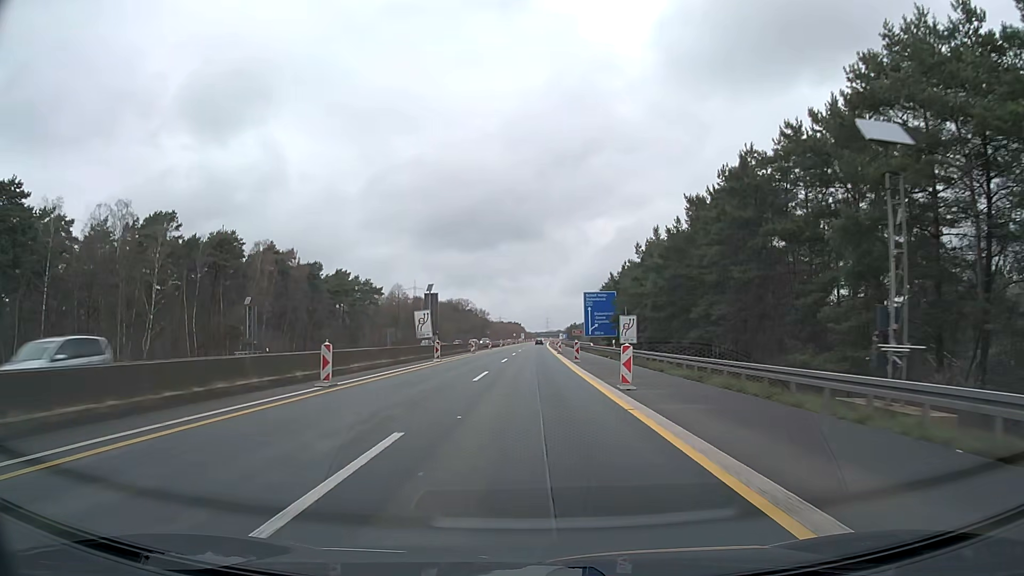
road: motorway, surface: asphalt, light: Day
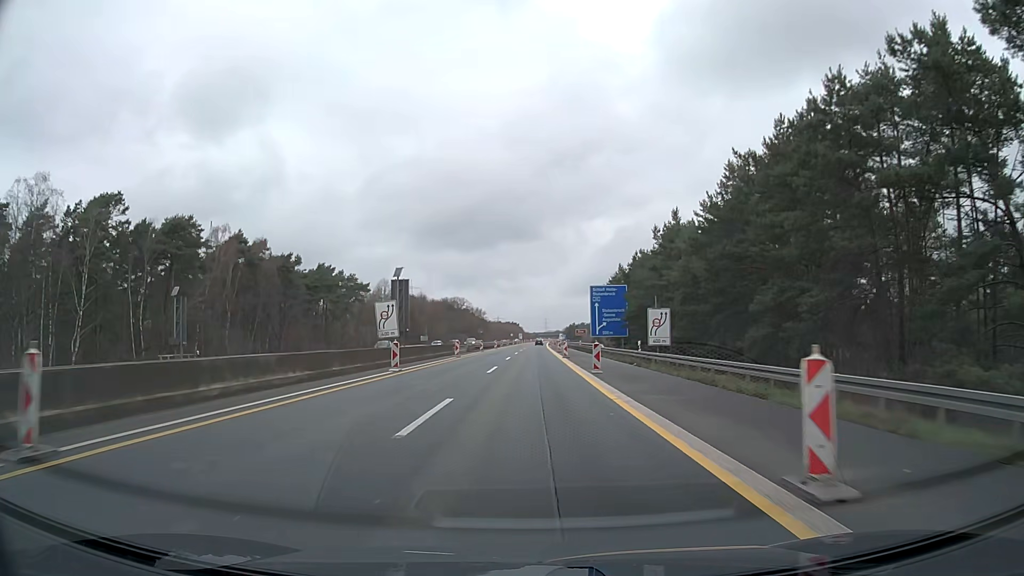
(0.0, +12.5) m; 0°
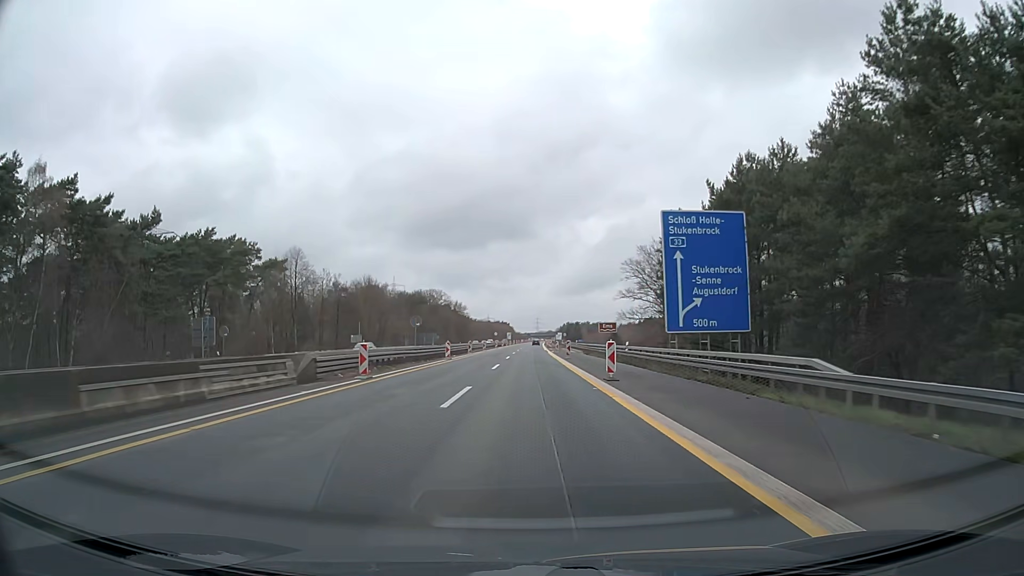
(+0.2, +50.0) m; +1°
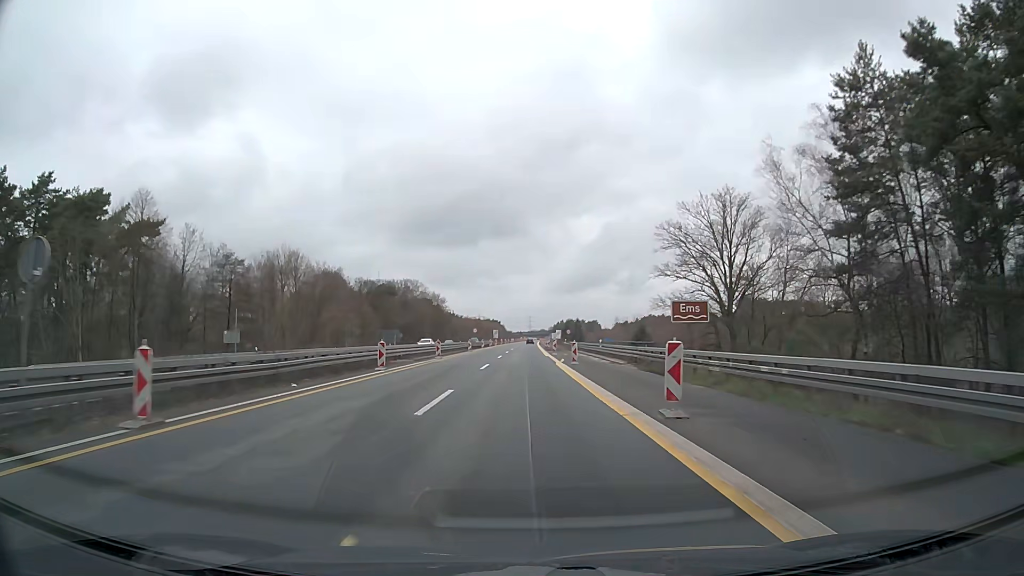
(+0.2, +37.6) m; +1°
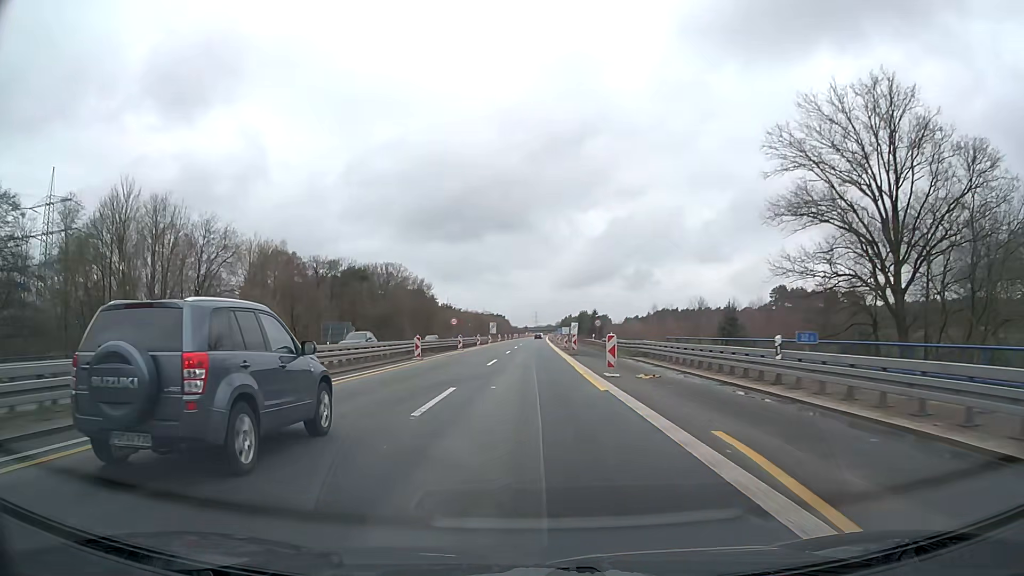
(-0.1, +36.9) m; 0°
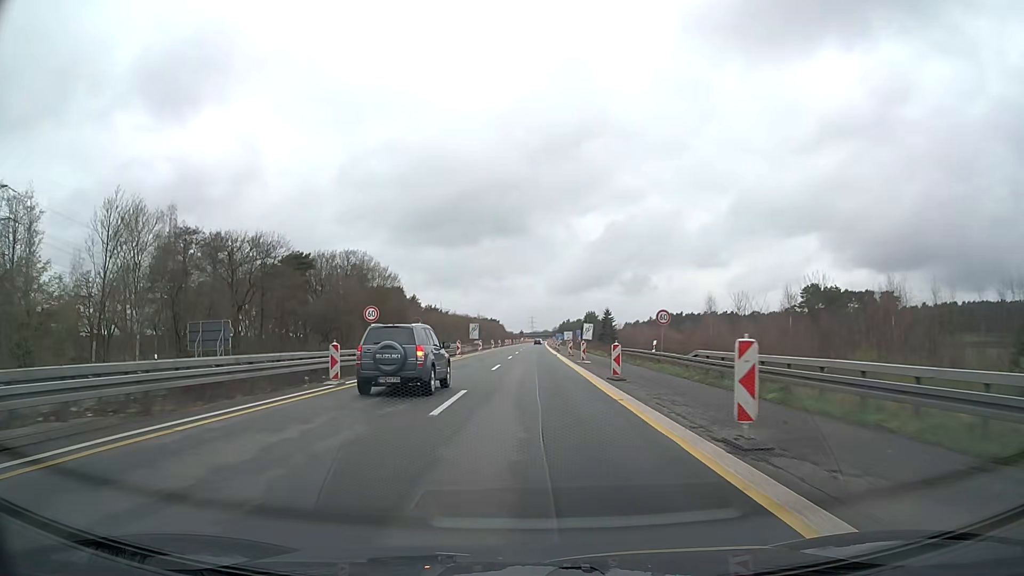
(+0.1, +34.9) m; 0°
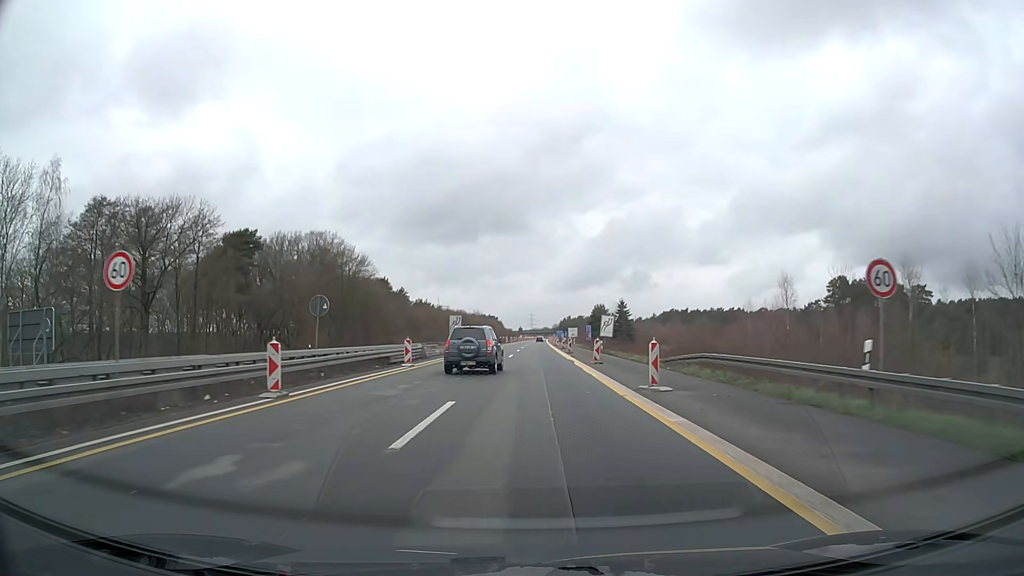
(0.0, +21.9) m; 0°
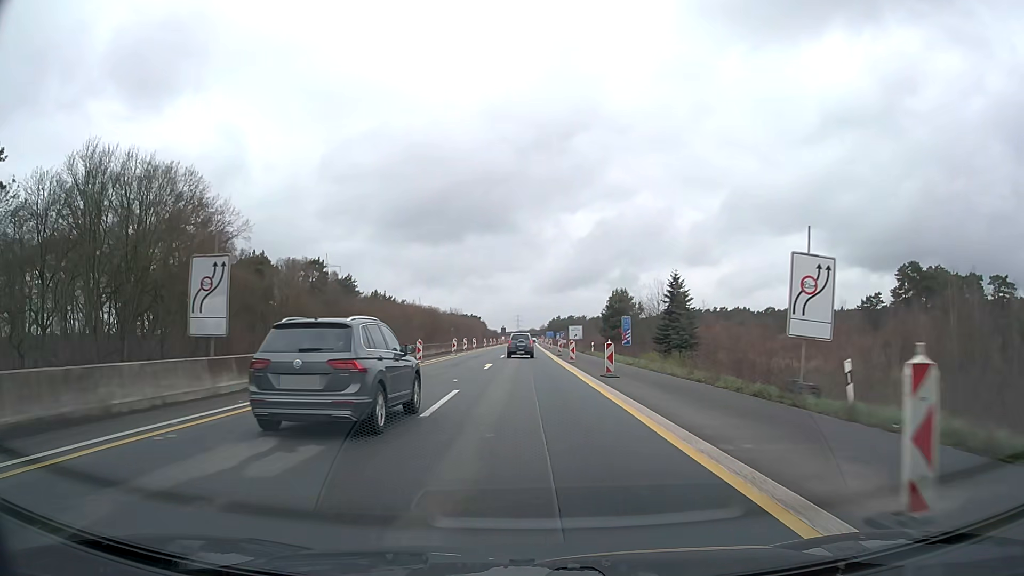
(+0.5, +50.4) m; +1°
(0, +10) (0, +20) (0, +30) (0, +40) (0, +50) (0, +60) (0, +70) (0, +80) (0, +90) (0, +100) m
